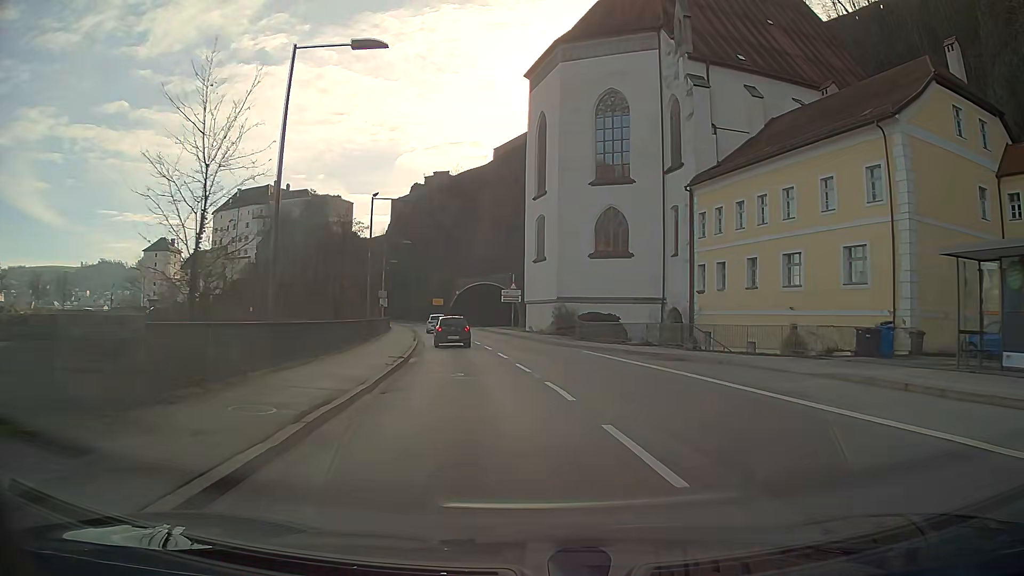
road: primary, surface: asphalt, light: Day
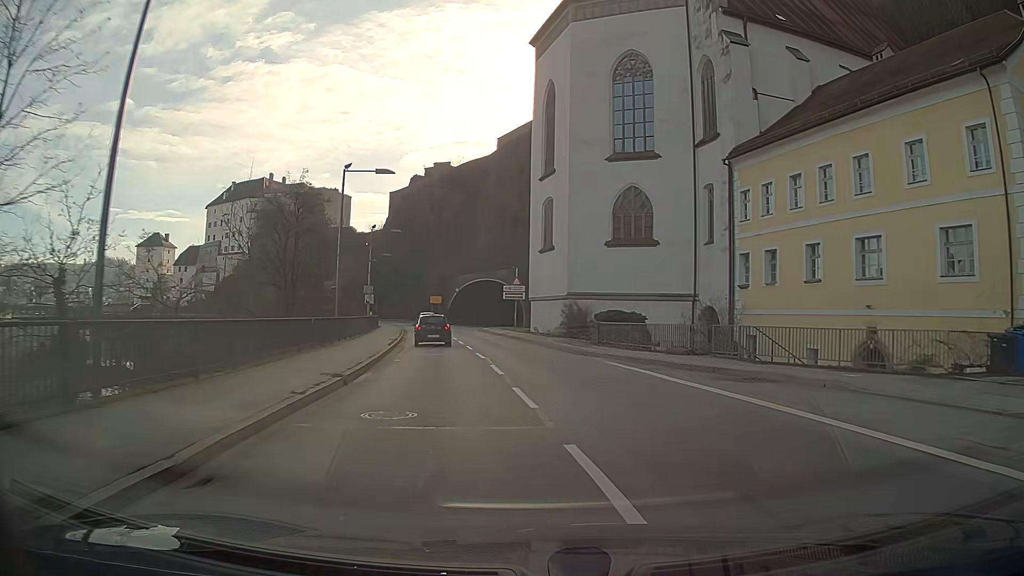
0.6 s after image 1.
(0.0, +7.3) m; -1°
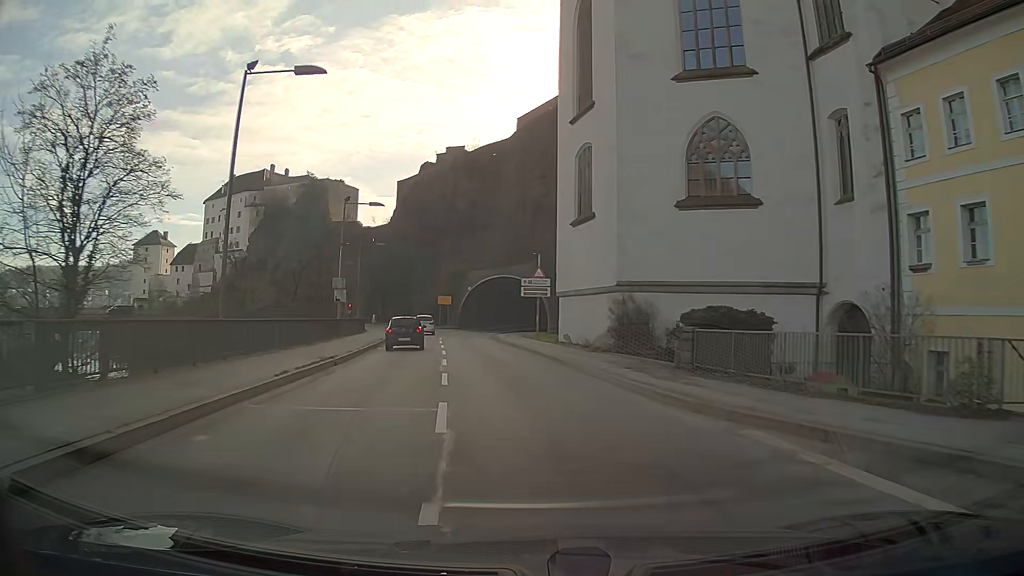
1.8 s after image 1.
(-0.3, +14.3) m; -3°
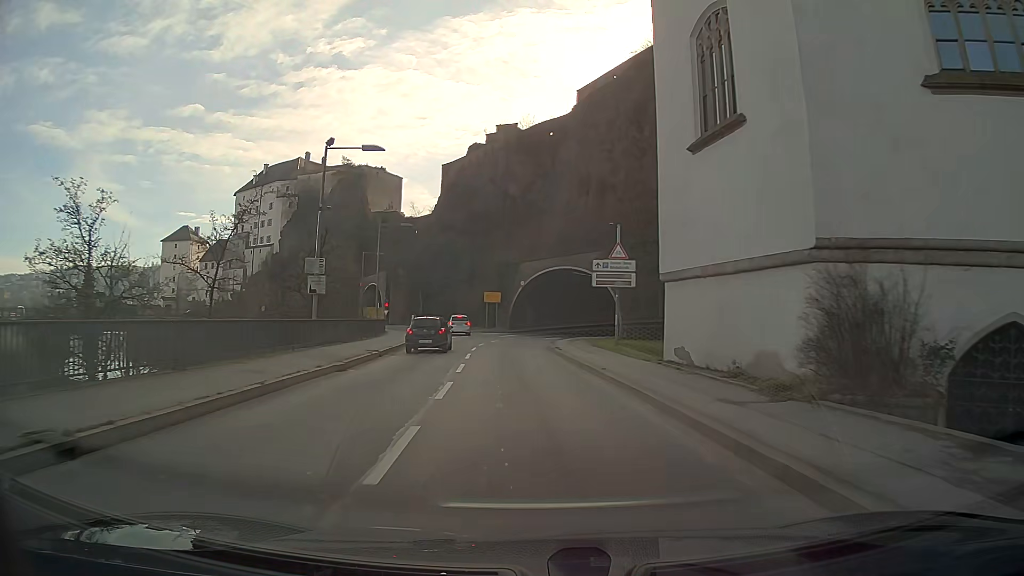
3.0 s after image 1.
(-0.6, +14.3) m; -5°
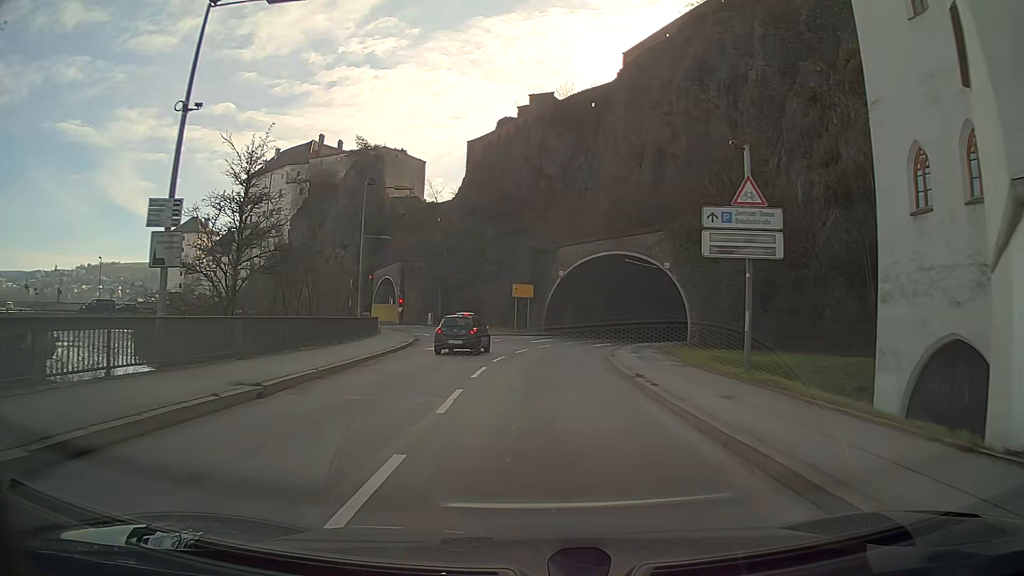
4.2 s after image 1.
(-0.4, +14.0) m; -3°
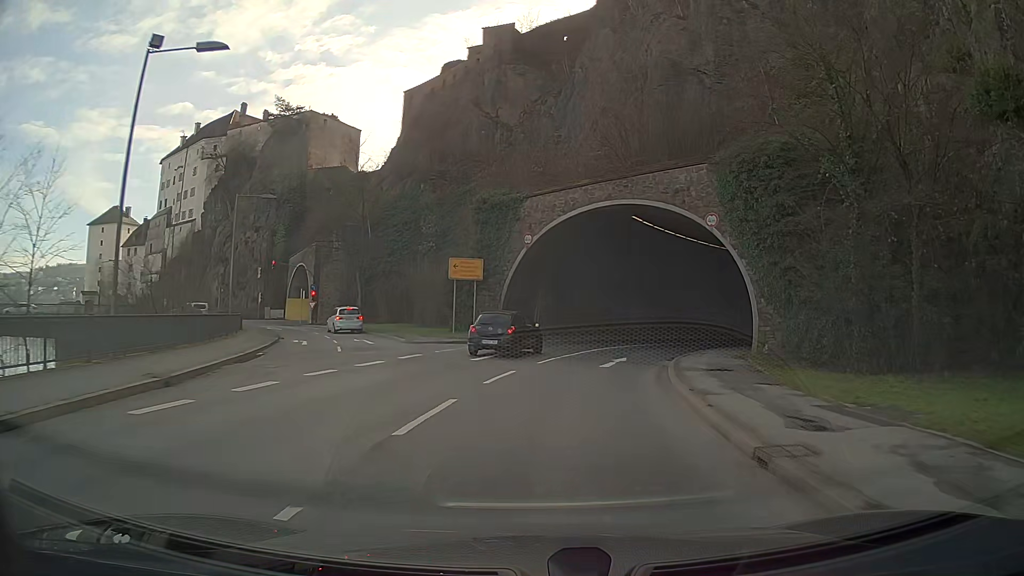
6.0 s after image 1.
(+0.5, +19.9) m; +5°
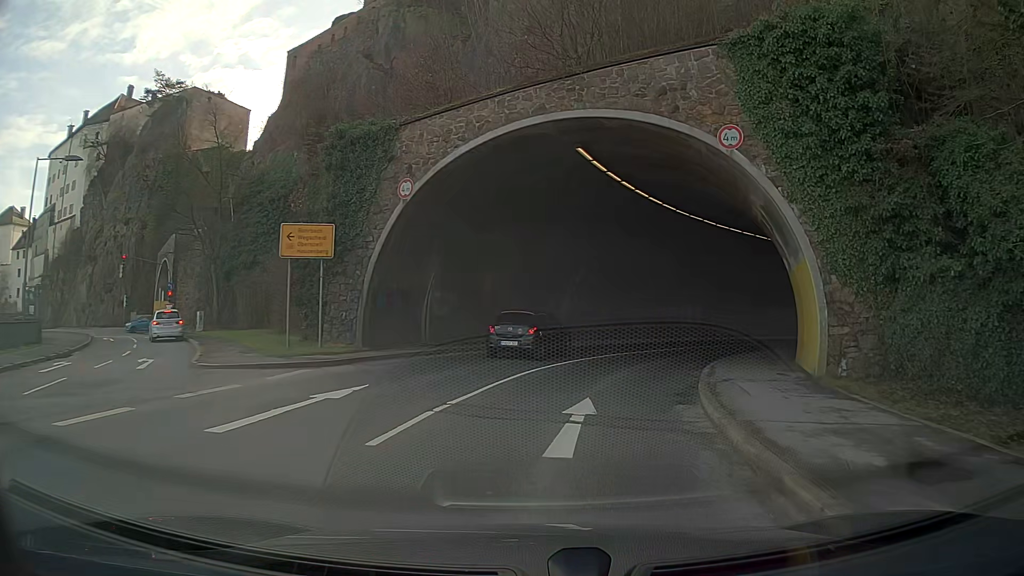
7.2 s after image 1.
(+0.8, +12.6) m; +8°
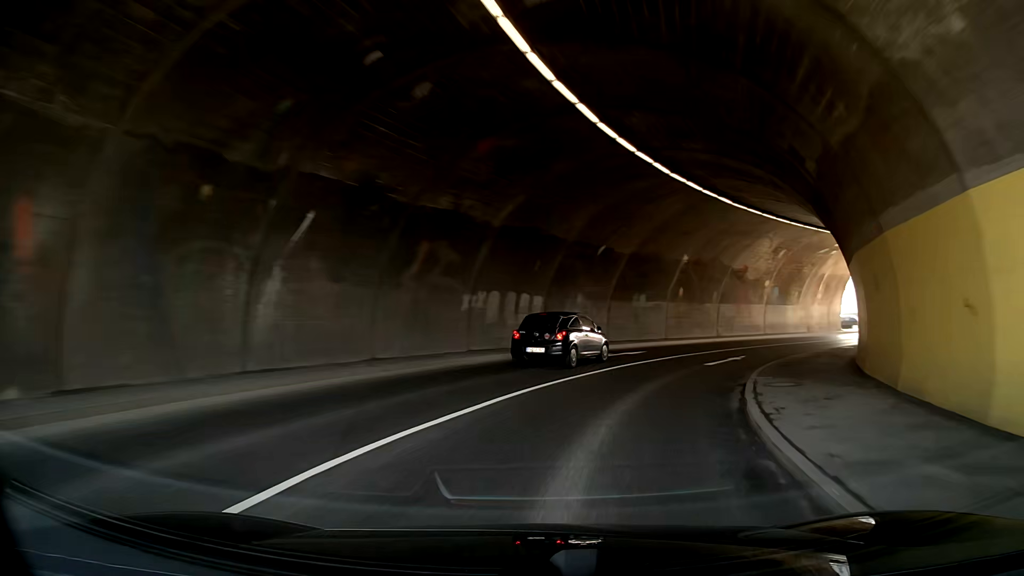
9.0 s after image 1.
(+2.5, +18.0) m; +13°
